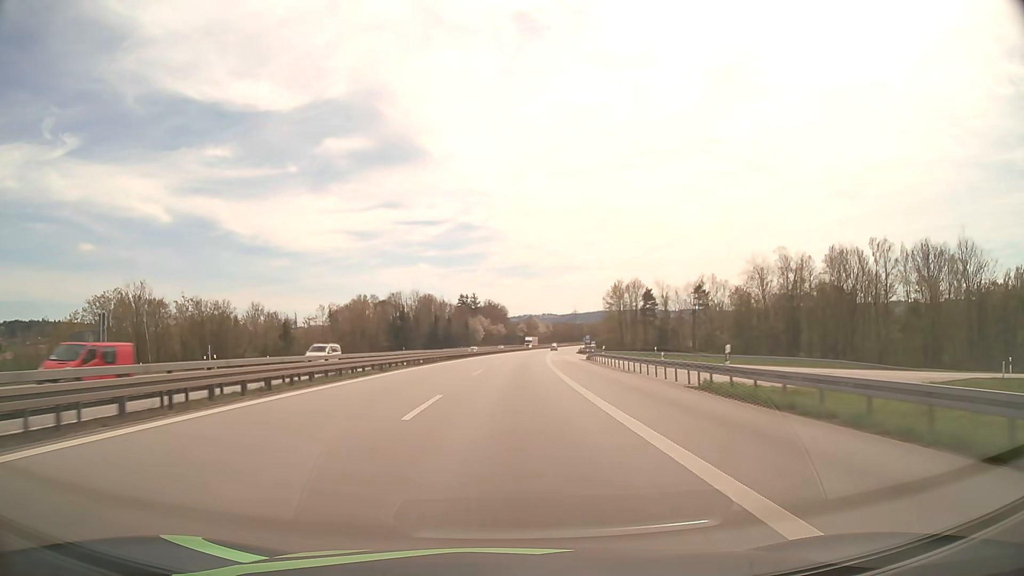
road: motorway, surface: asphalt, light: Day
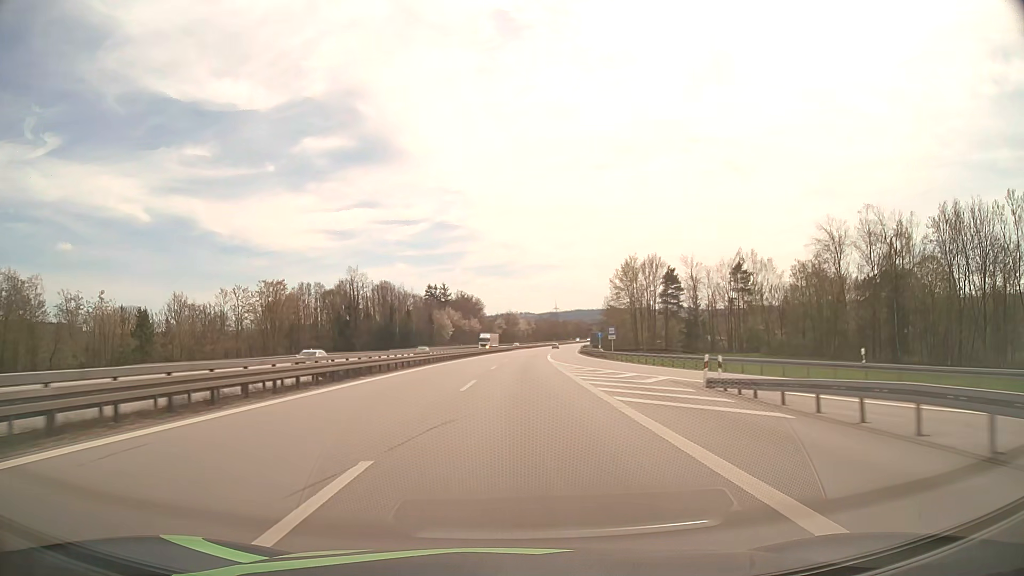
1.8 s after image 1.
(+0.8, +46.5) m; +2°
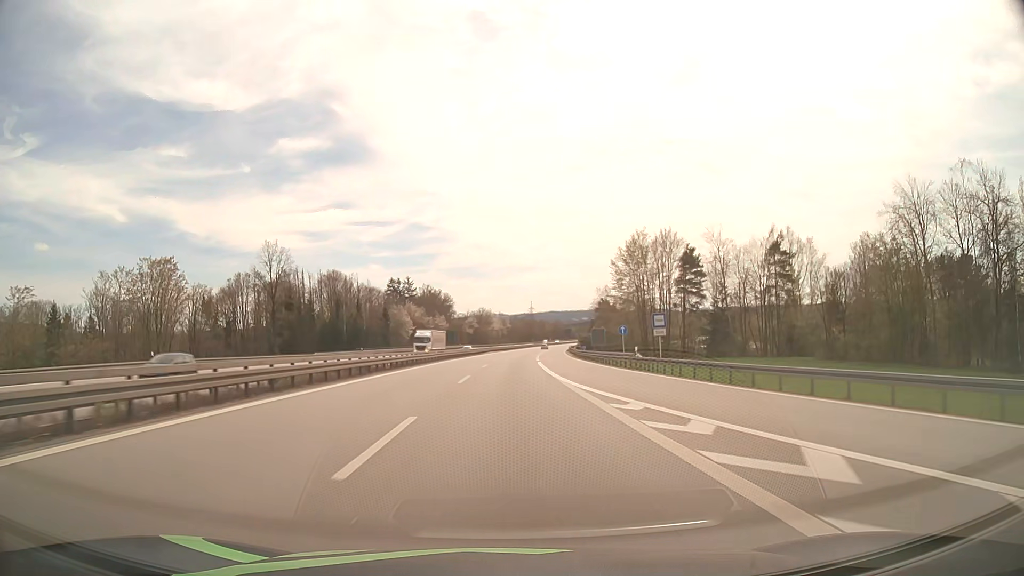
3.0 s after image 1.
(+0.6, +31.2) m; +2°
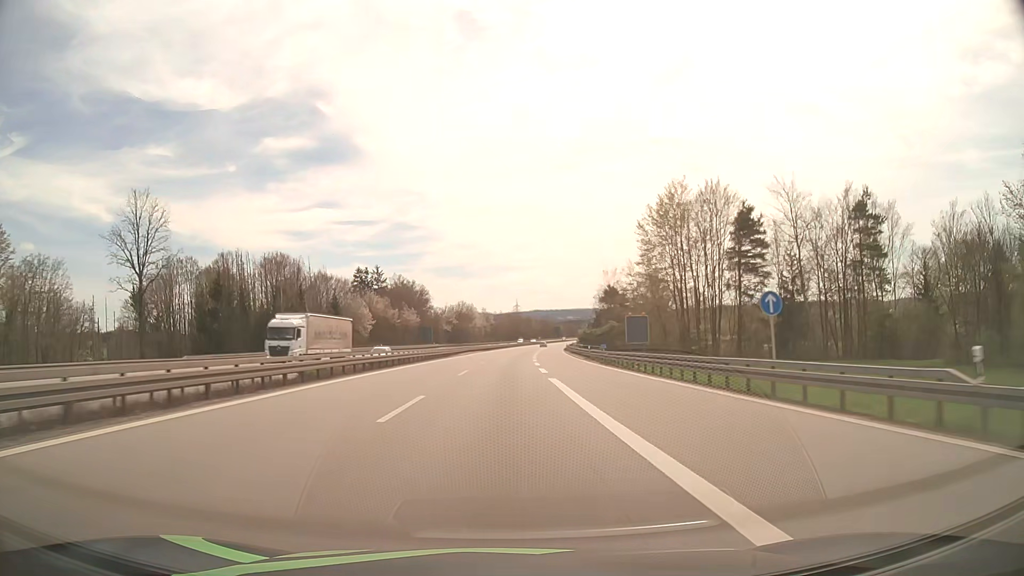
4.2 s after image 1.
(+0.4, +31.4) m; +1°
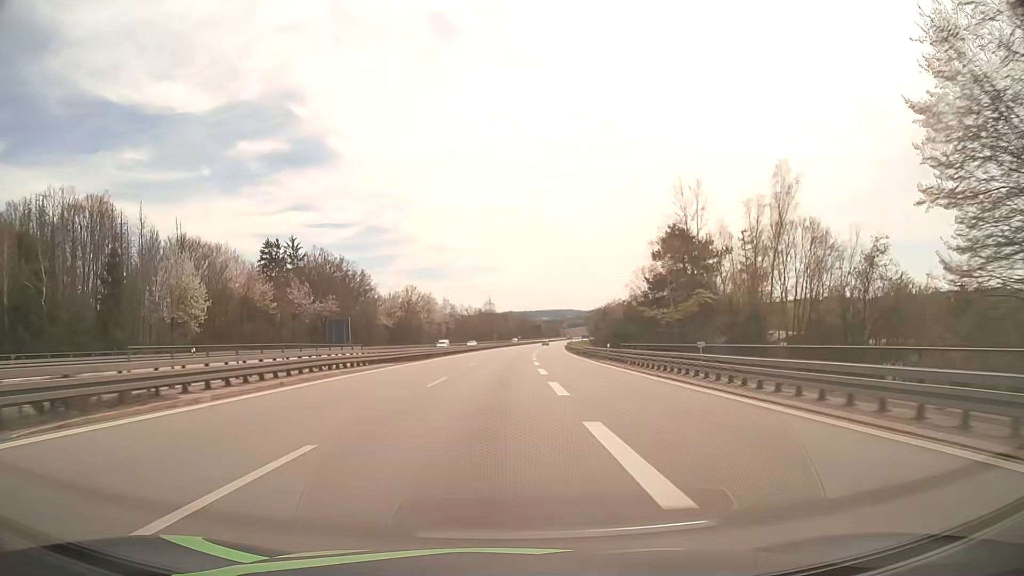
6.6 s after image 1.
(+1.2, +63.3) m; +2°
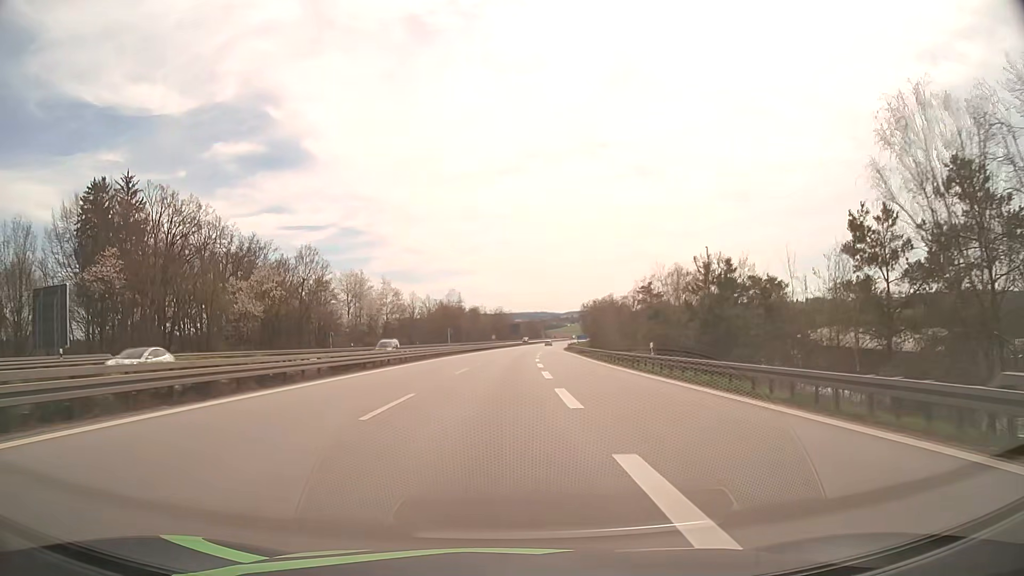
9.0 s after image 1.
(+1.2, +63.3) m; +2°
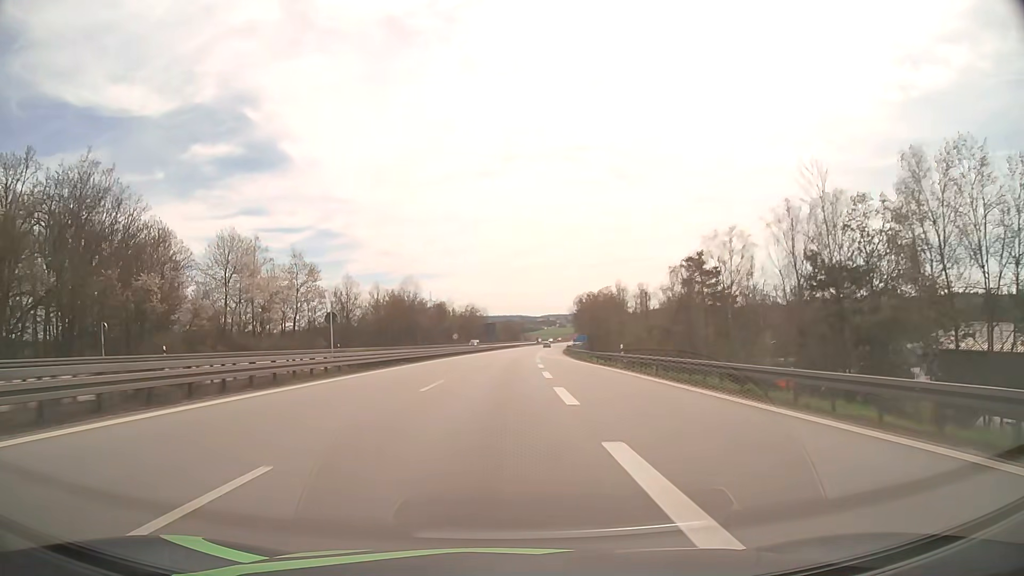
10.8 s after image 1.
(+0.8, +46.8) m; +2°
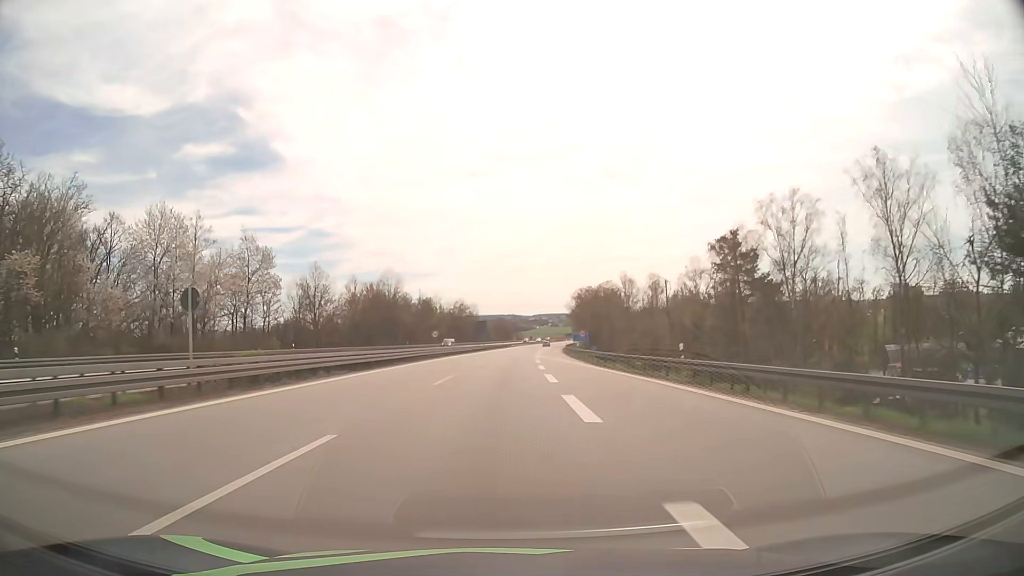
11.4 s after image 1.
(+0.1, +15.5) m; +1°
(0, +10) (0, +20) (0, +30) (+1, +40) (+1, +50) (+1, +60) (+2, +70) (+2, +80) (+3, +90) (+4, +100) m
